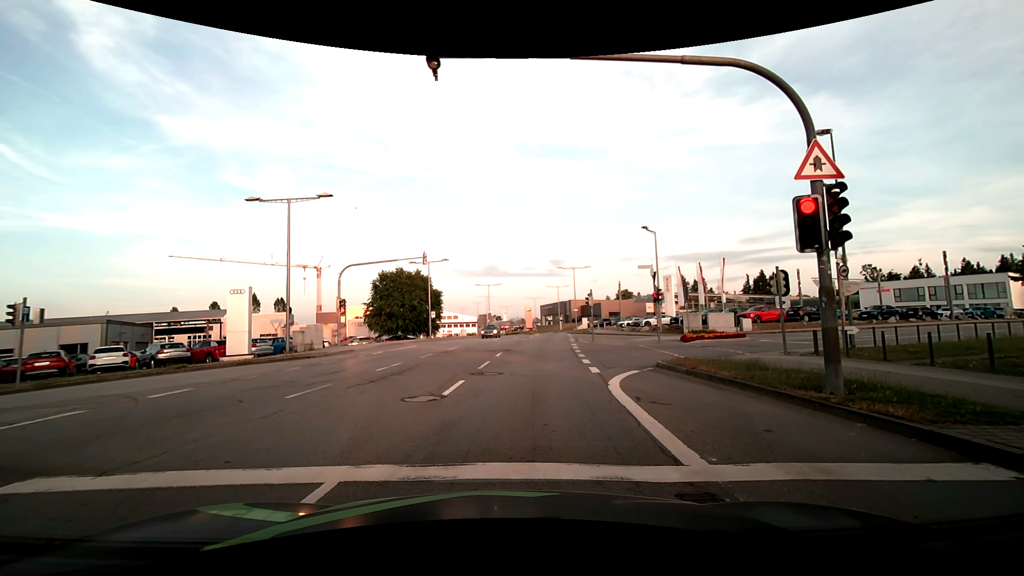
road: secondary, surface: asphalt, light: Day
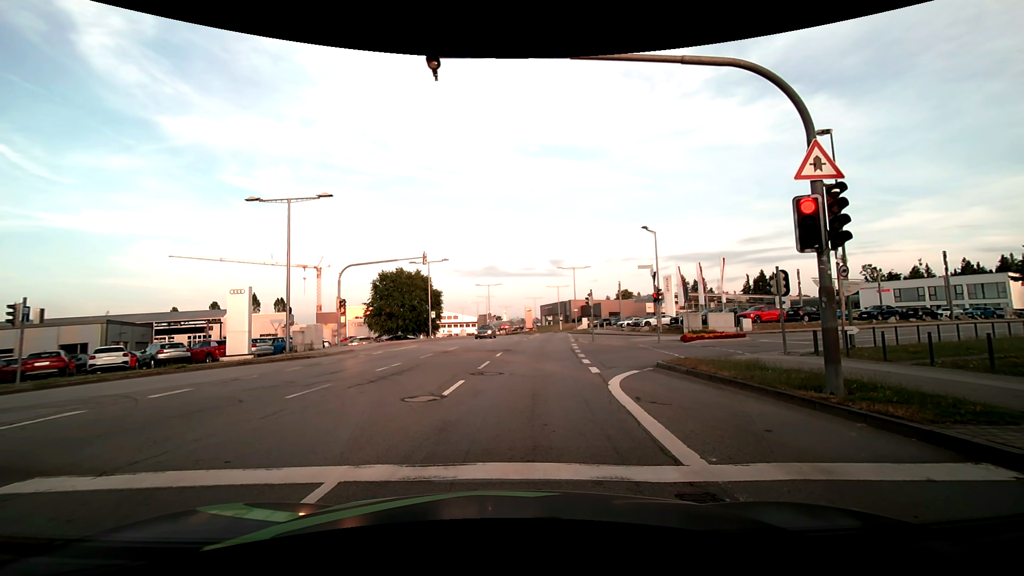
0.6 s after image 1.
(0.0, 0.0) m; 0°
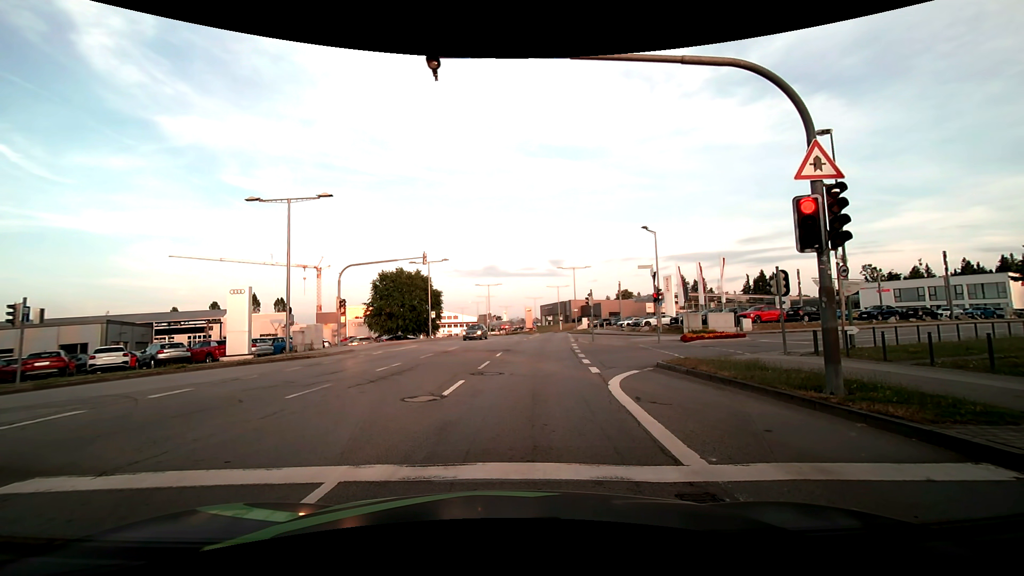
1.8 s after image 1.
(0.0, 0.0) m; 0°
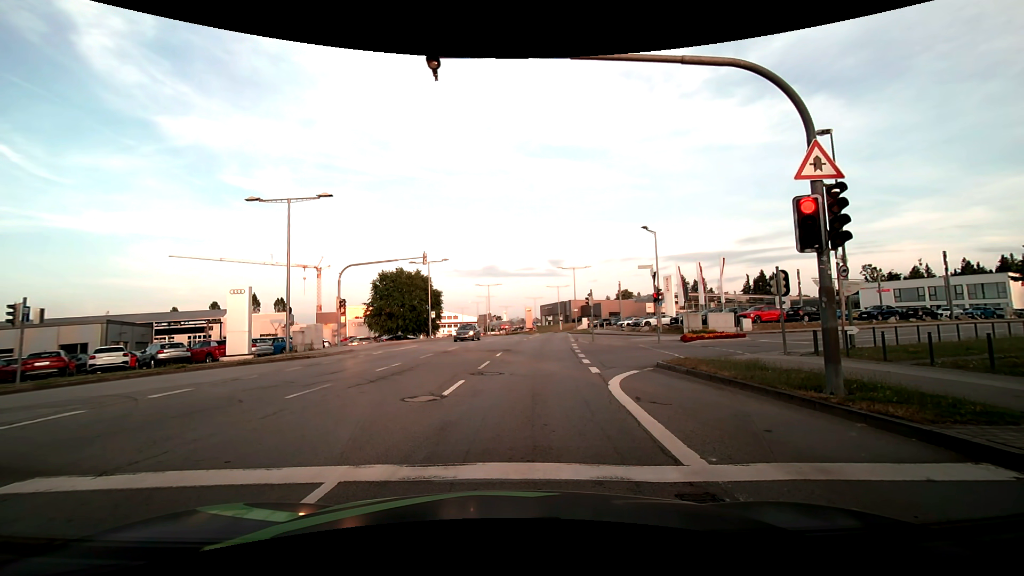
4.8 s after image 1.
(0.0, 0.0) m; 0°
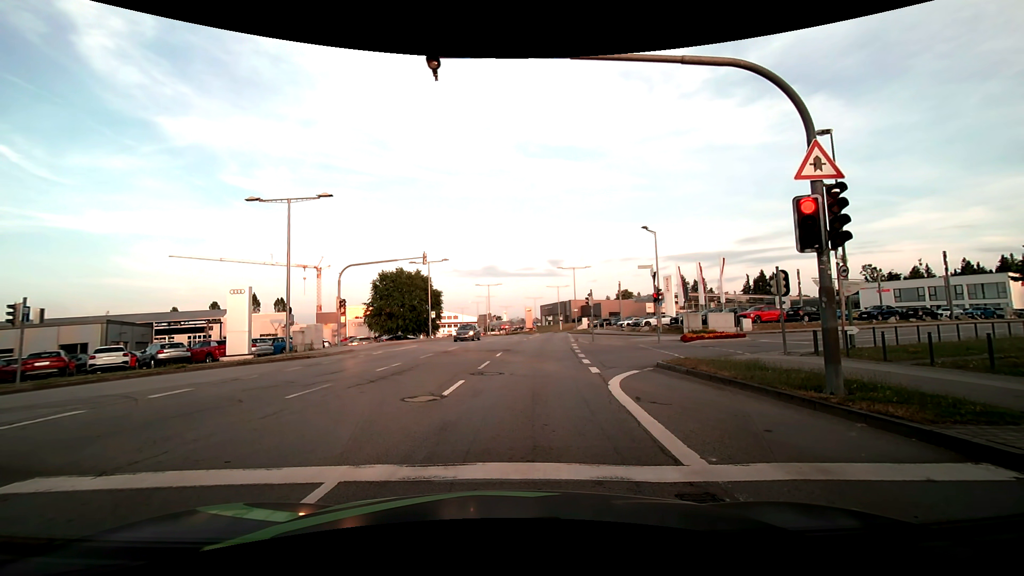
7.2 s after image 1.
(0.0, 0.0) m; 0°
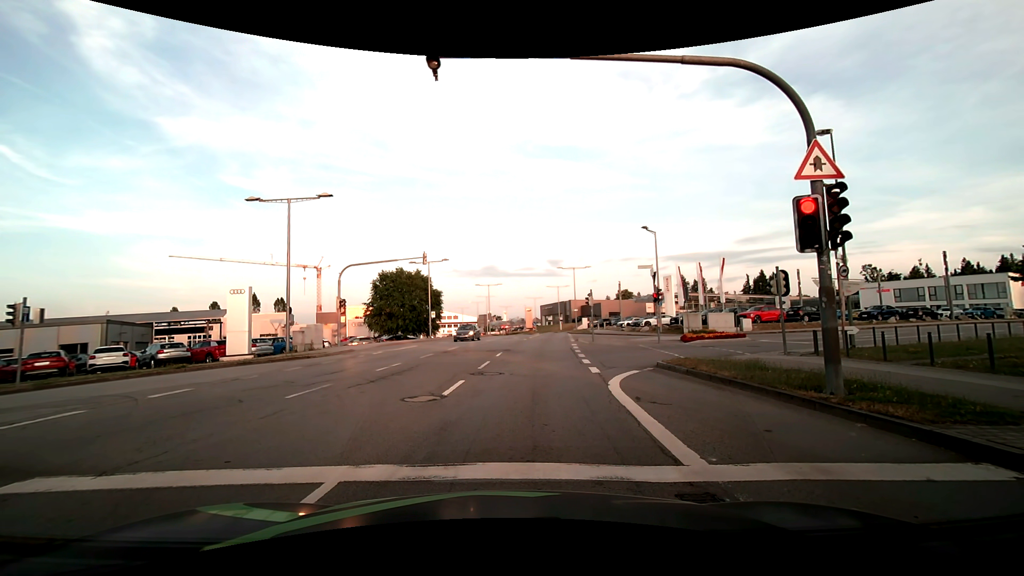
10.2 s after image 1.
(0.0, 0.0) m; 0°
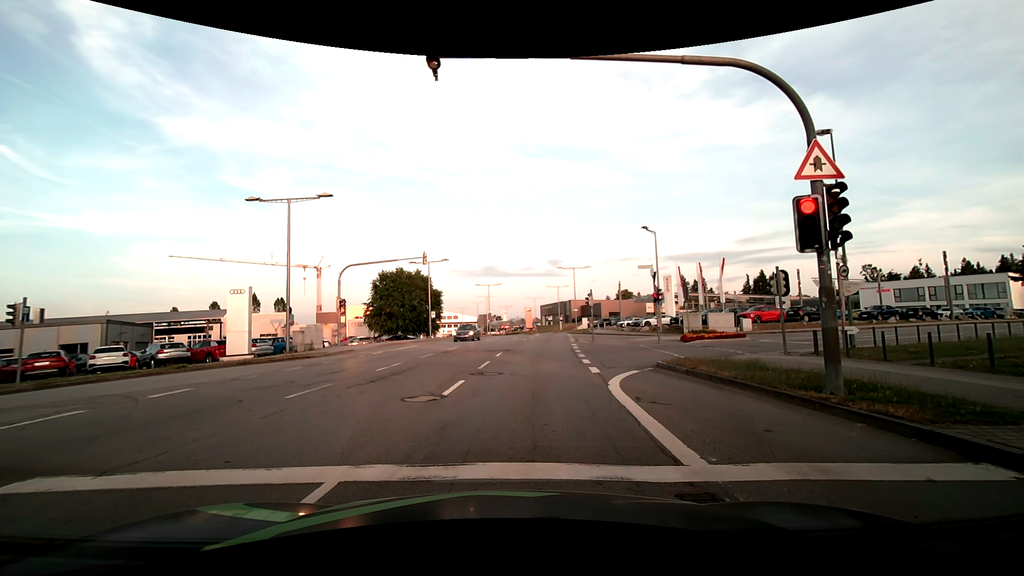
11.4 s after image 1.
(0.0, 0.0) m; 0°
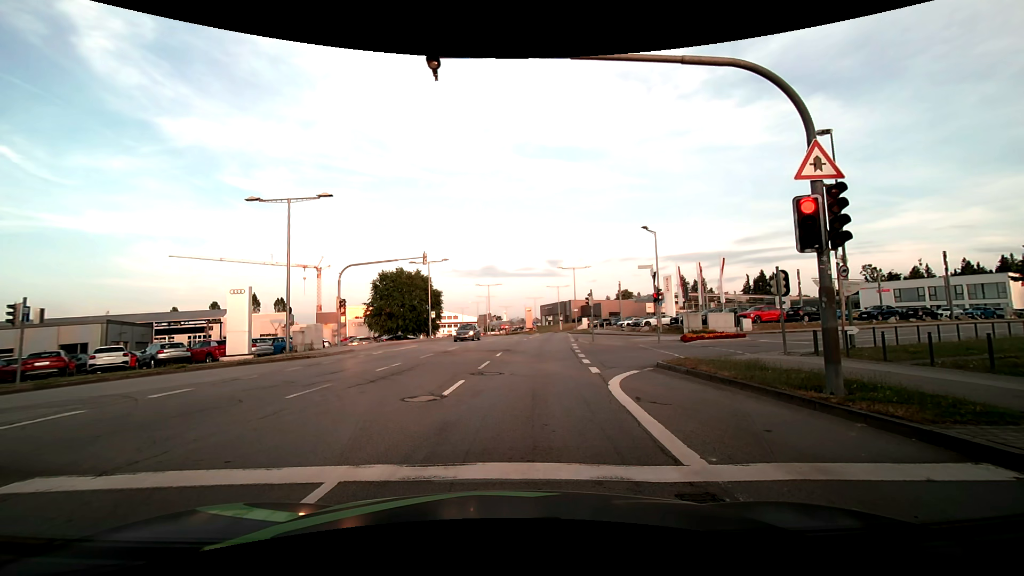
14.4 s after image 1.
(0.0, 0.0) m; 0°
(0, +10) (+1, +20) (+2, +30) (+3, +40) (+4, +50) (+5, +60) (+7, +70) (+7, +80) (+8, +90) (+7, +100) m
